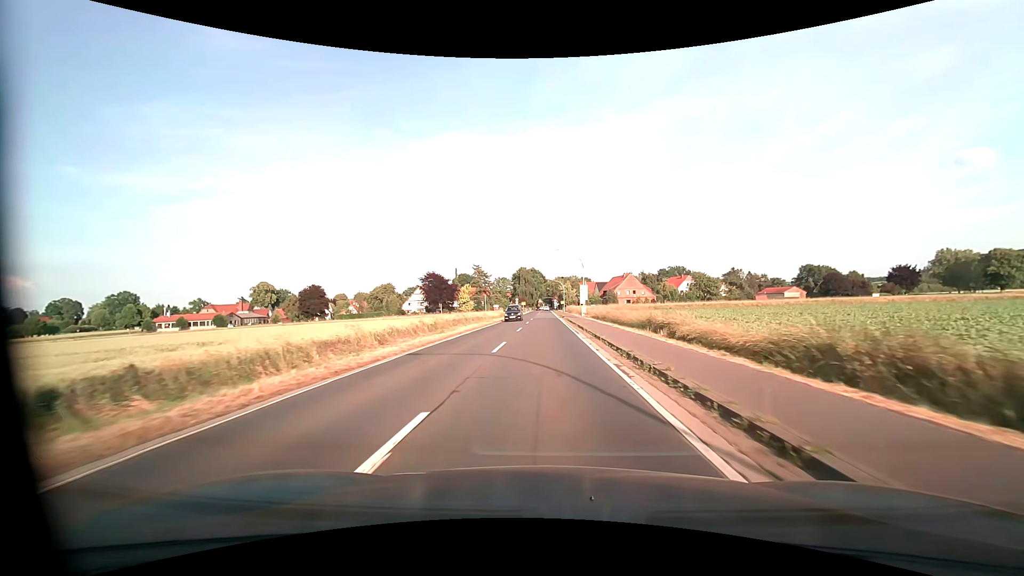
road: primary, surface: asphalt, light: Day
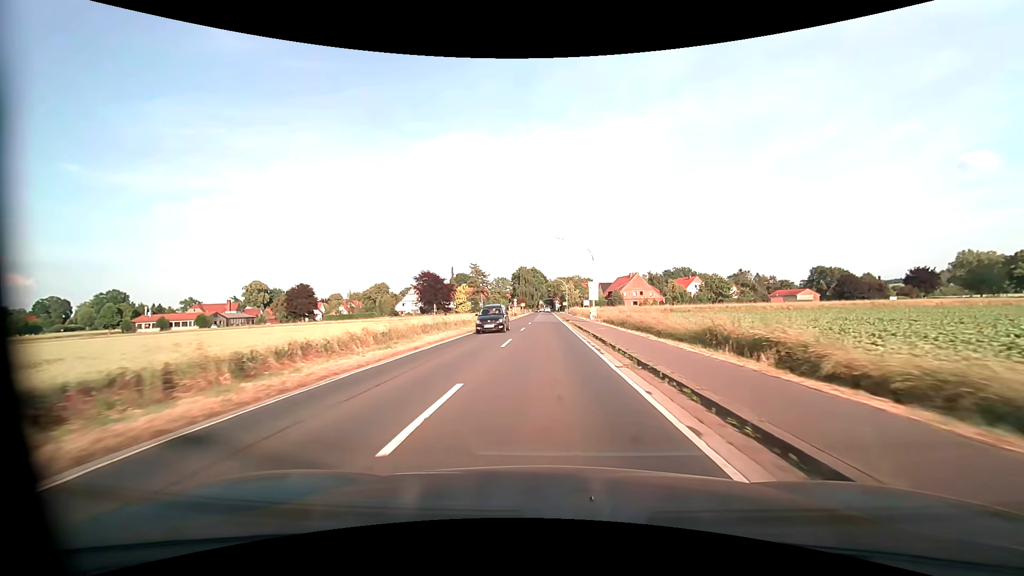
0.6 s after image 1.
(0.0, +9.9) m; 0°
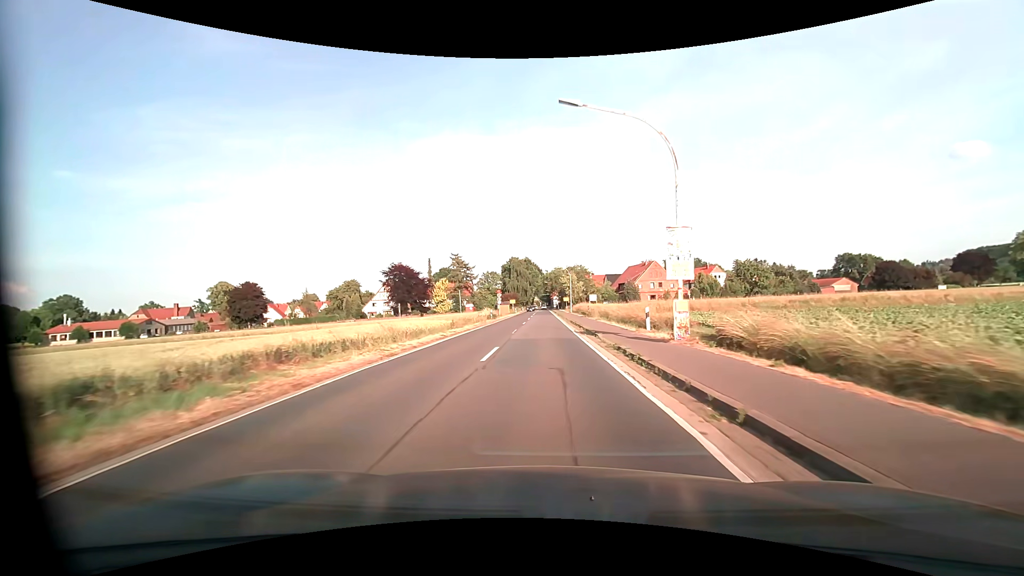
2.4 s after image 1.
(0.0, +29.2) m; 0°
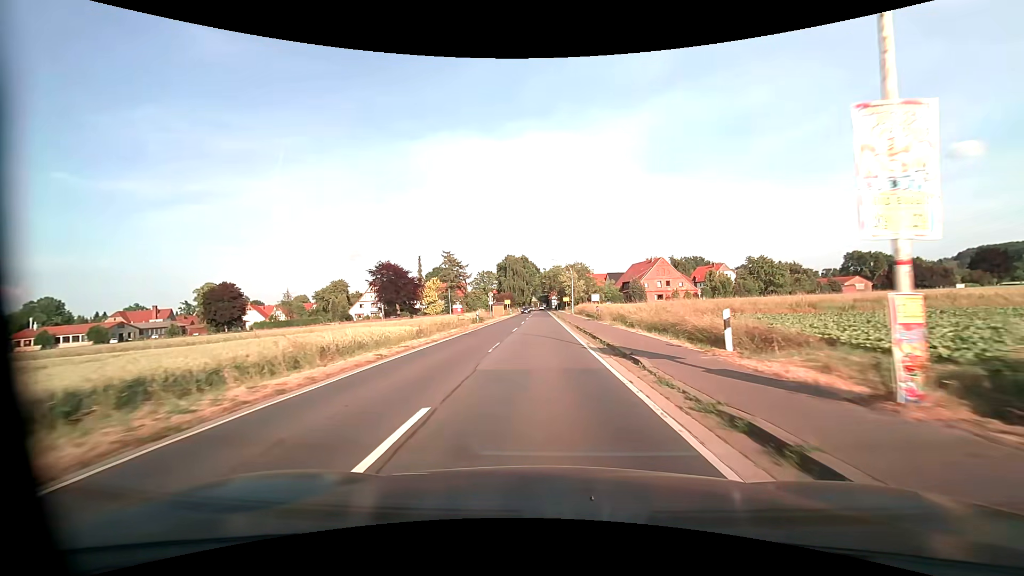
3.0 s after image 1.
(0.0, +9.4) m; 0°
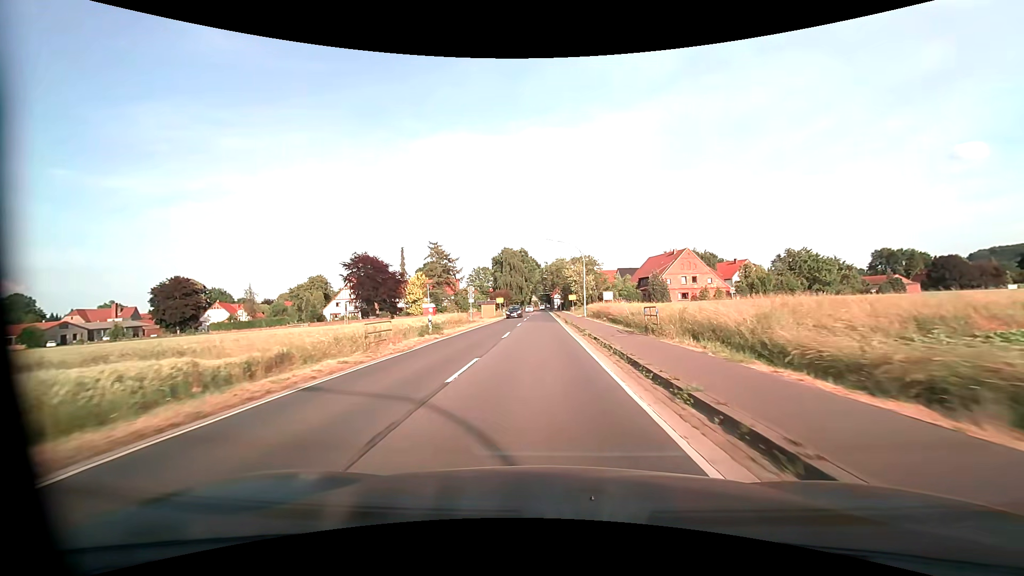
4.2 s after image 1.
(0.0, +18.2) m; 0°
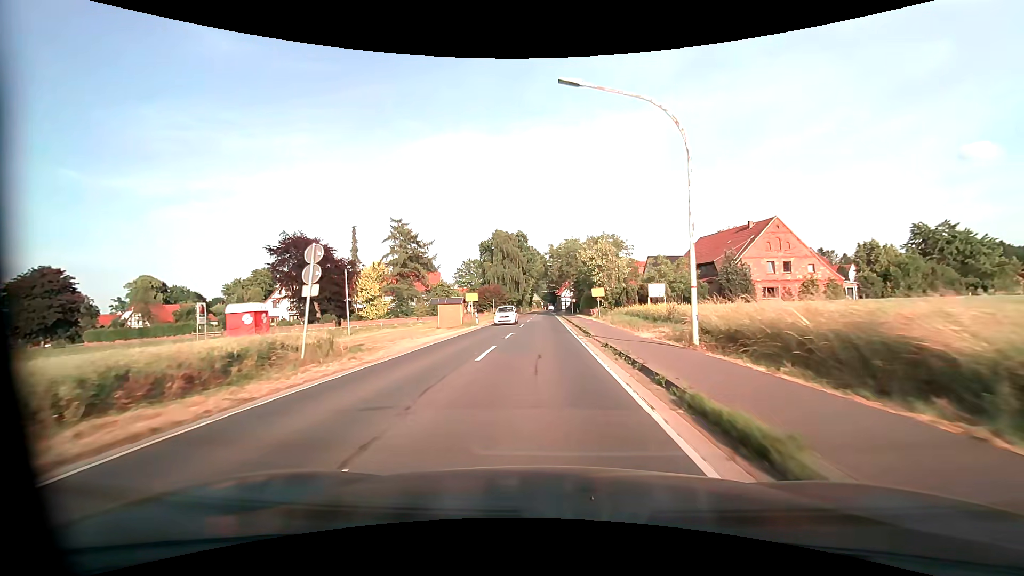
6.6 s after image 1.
(-0.2, +33.0) m; -1°
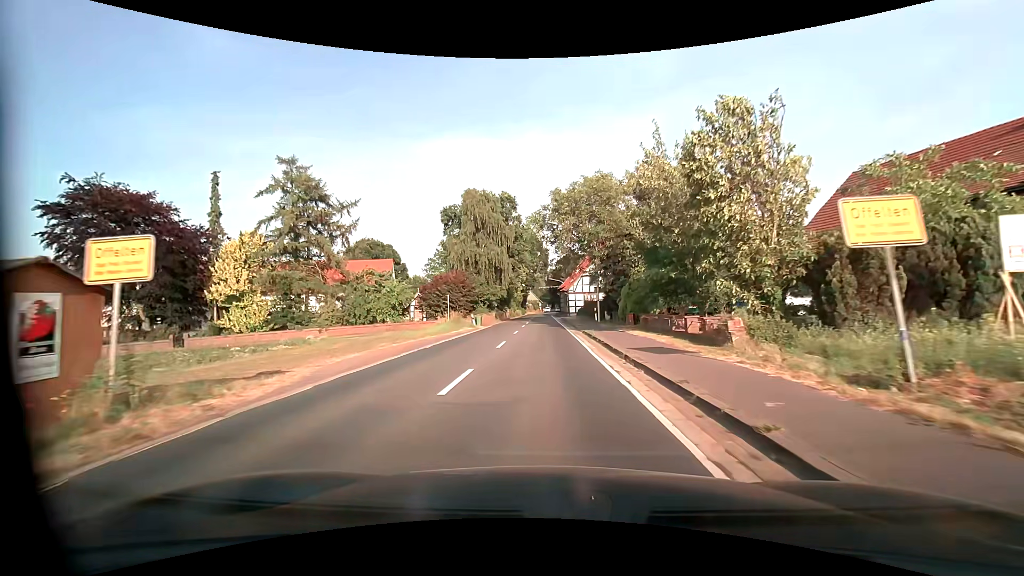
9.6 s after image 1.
(0.0, +37.5) m; 0°
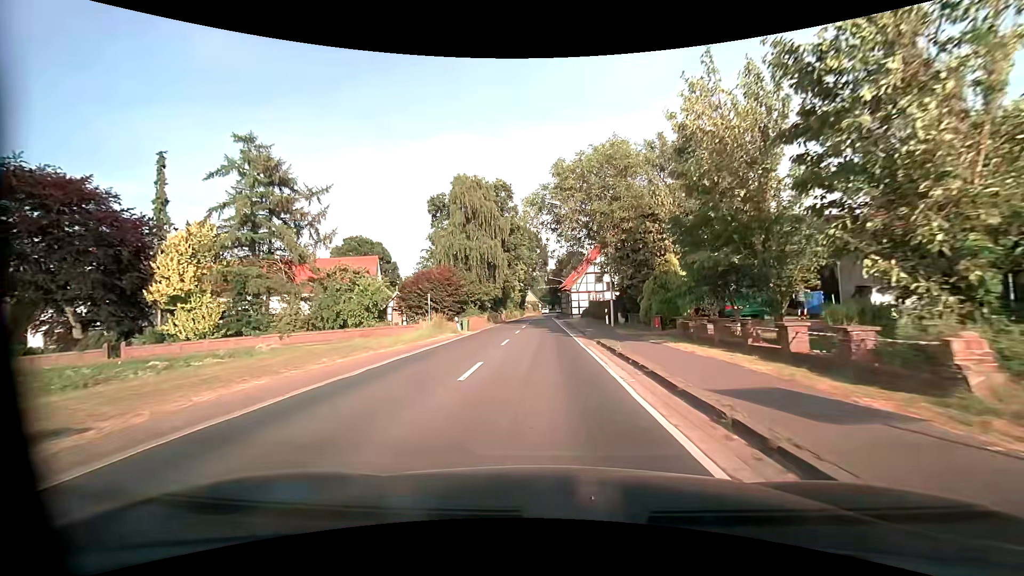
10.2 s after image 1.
(0.0, +7.4) m; 0°
(0, +10) (0, +20) (0, +30) (0, +40) (0, +50) (0, +60) (0, +70) (0, +80) (0, +90) (0, +100) m
